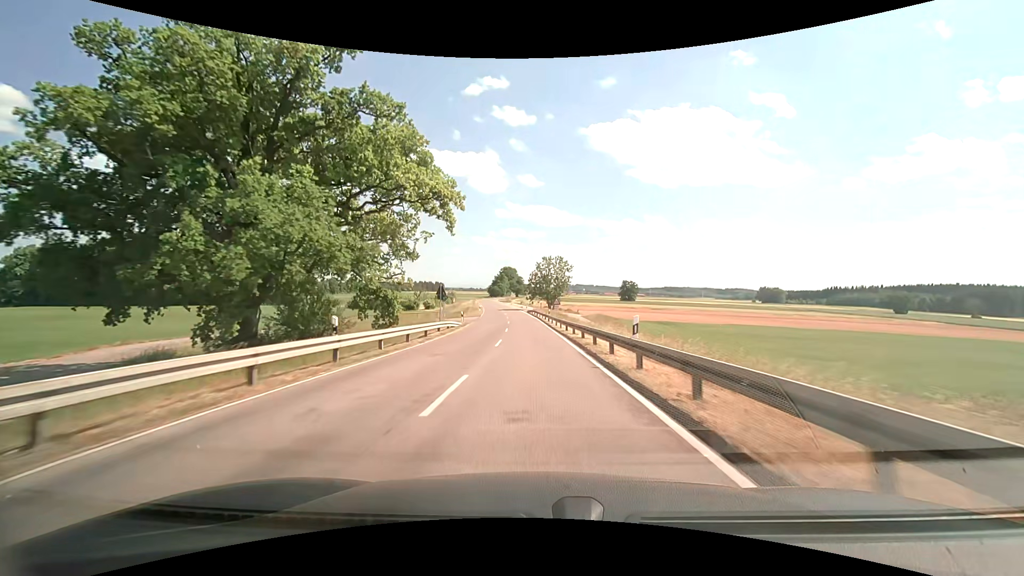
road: tertiary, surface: asphalt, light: Day
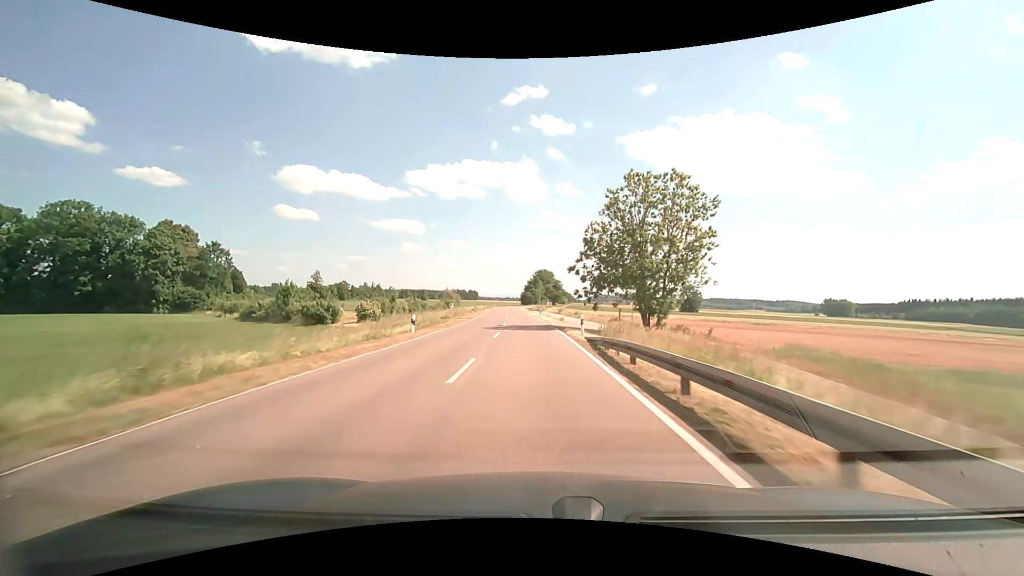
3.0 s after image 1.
(-2.1, +59.9) m; -4°
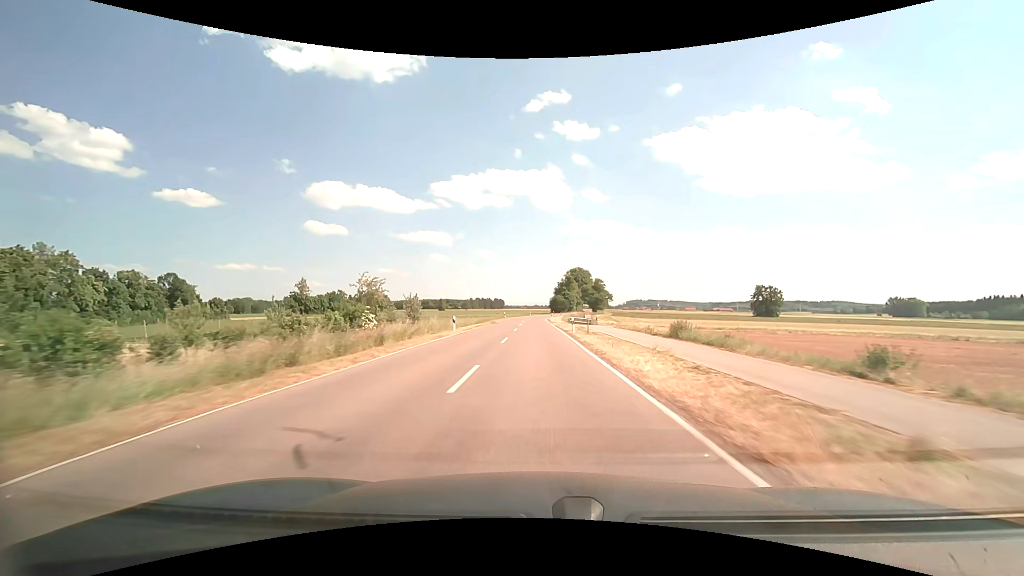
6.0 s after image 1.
(-2.6, +62.5) m; -4°
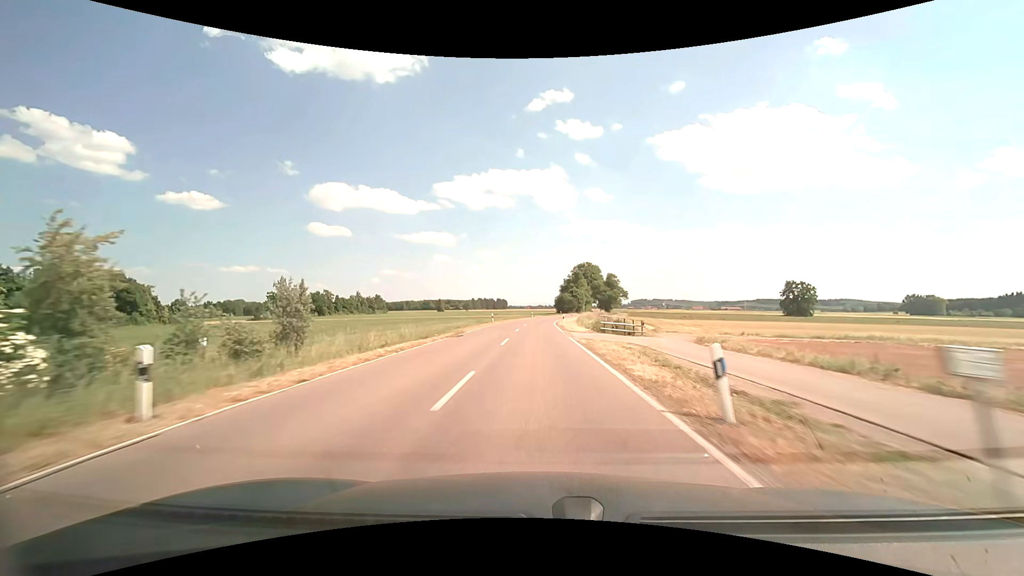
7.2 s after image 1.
(0.0, +26.1) m; 0°
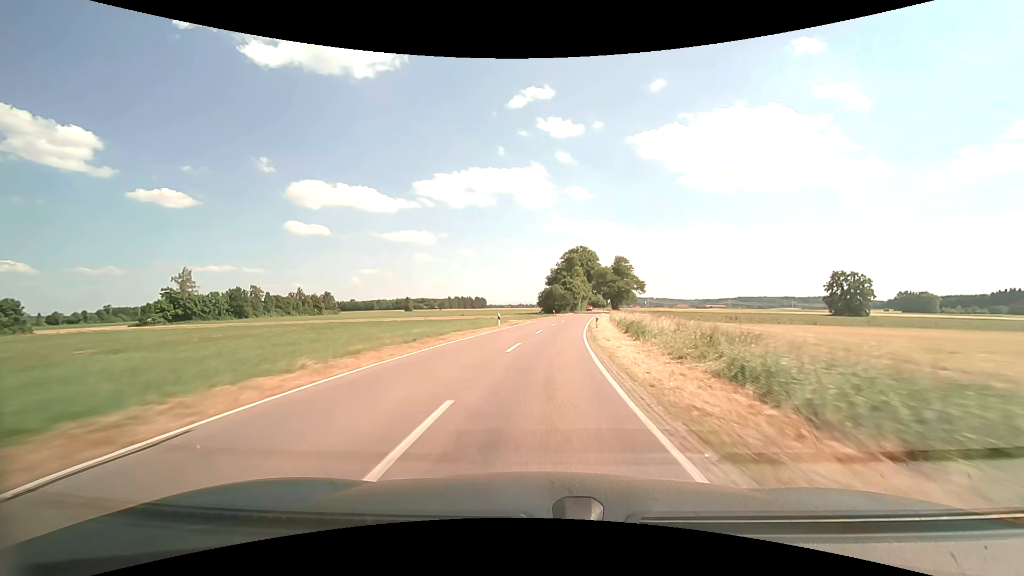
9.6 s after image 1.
(+0.3, +53.1) m; +2°
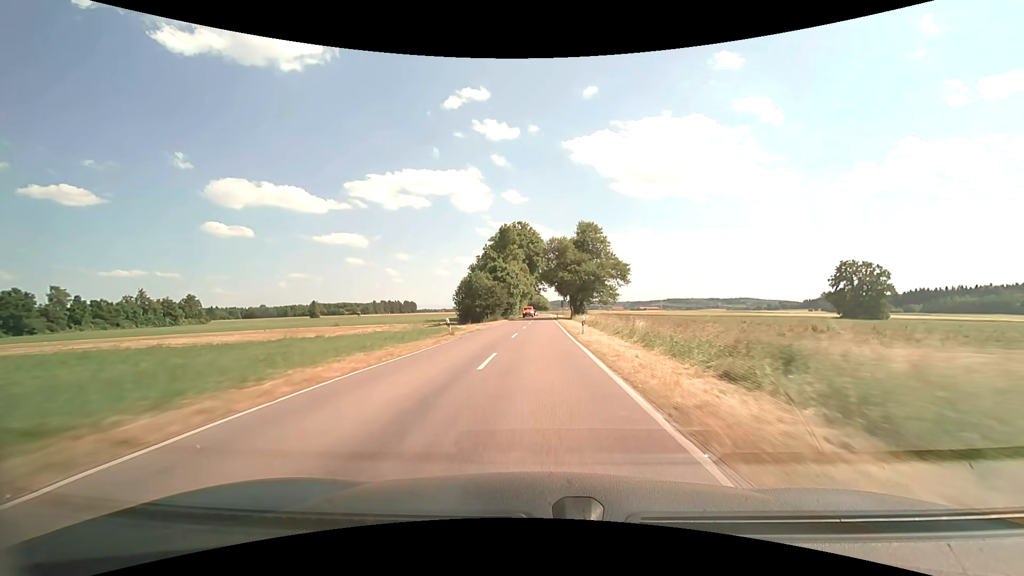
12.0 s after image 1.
(+4.1, +53.6) m; +8°
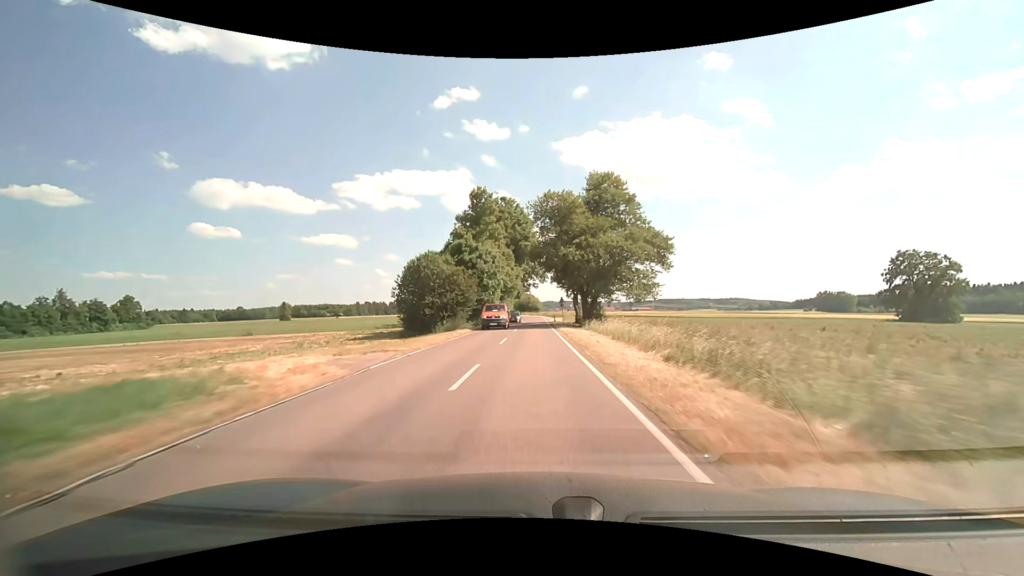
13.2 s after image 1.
(+0.3, +27.1) m; +1°
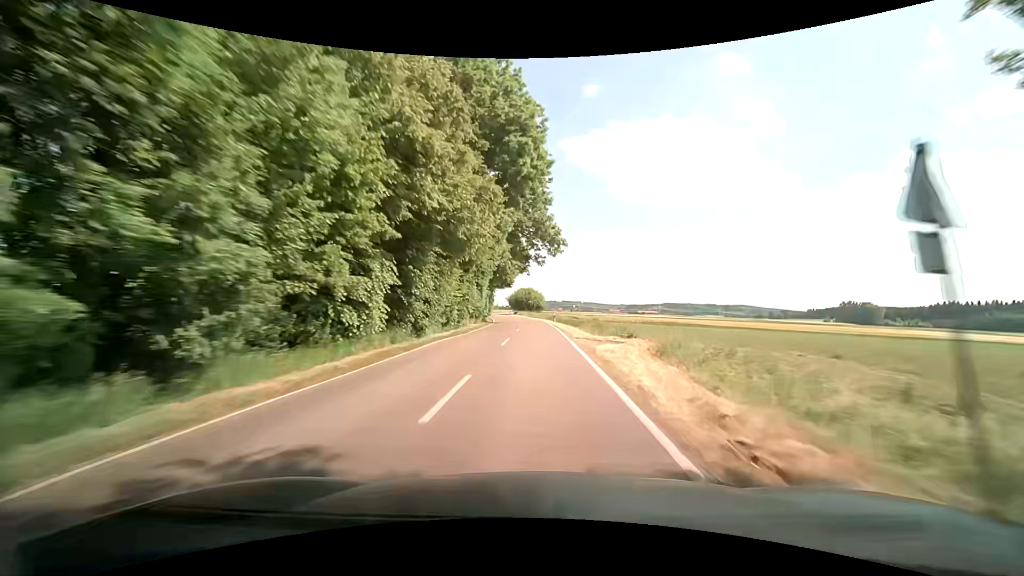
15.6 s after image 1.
(-0.2, +52.1) m; 0°
(0, +10) (0, +20) (0, +30) (0, +40) (0, +50) (-1, +60) (-2, +70) (-3, +80) (-4, +90) (-6, +100) m
